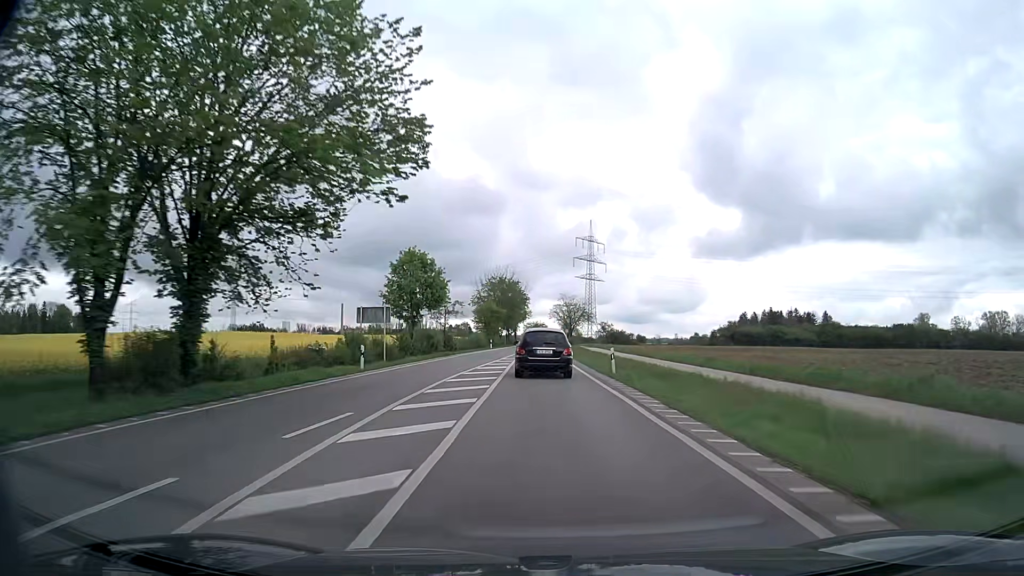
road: primary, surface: asphalt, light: Day
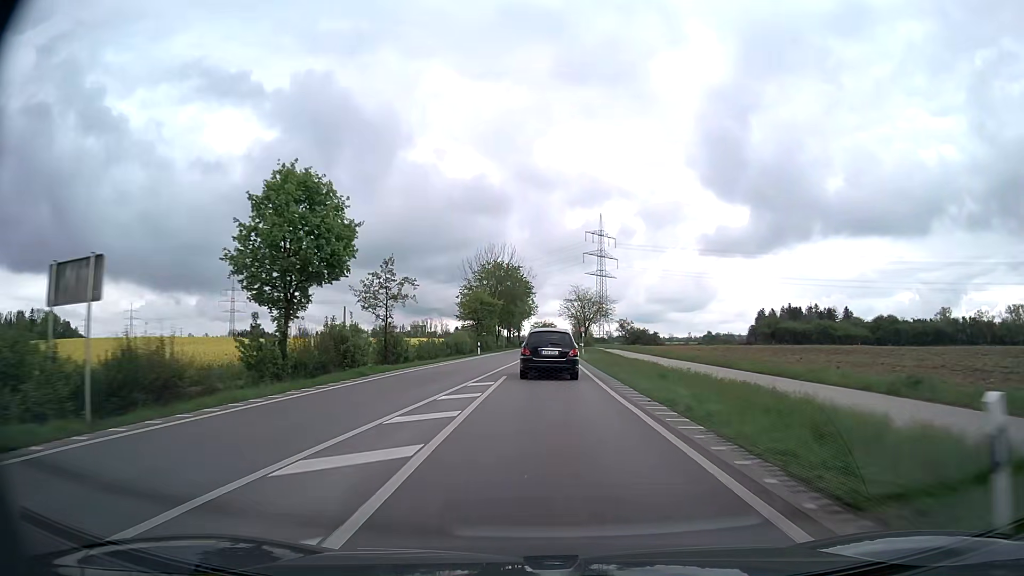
(-0.1, +22.6) m; -1°
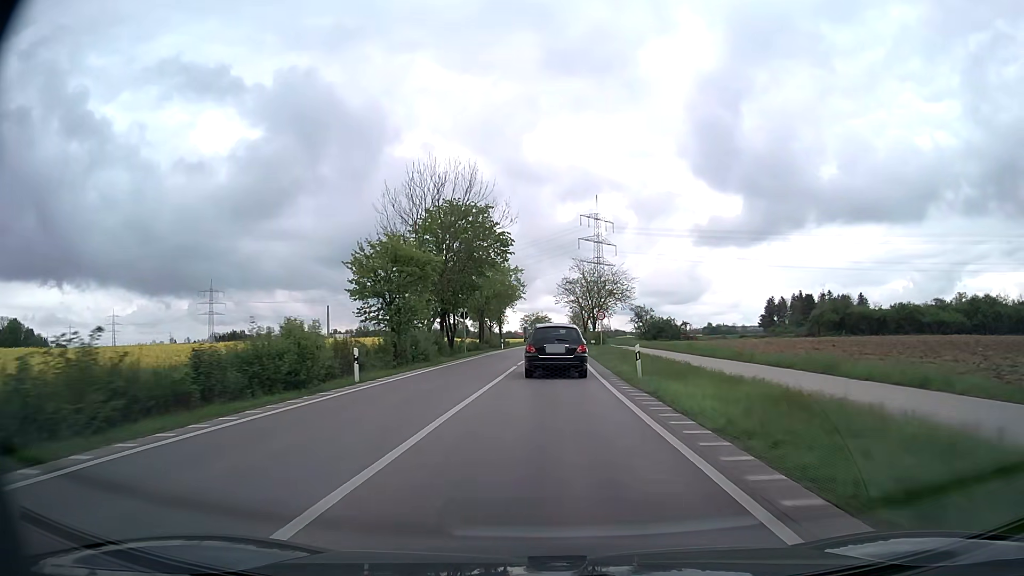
(0.0, +34.2) m; +1°
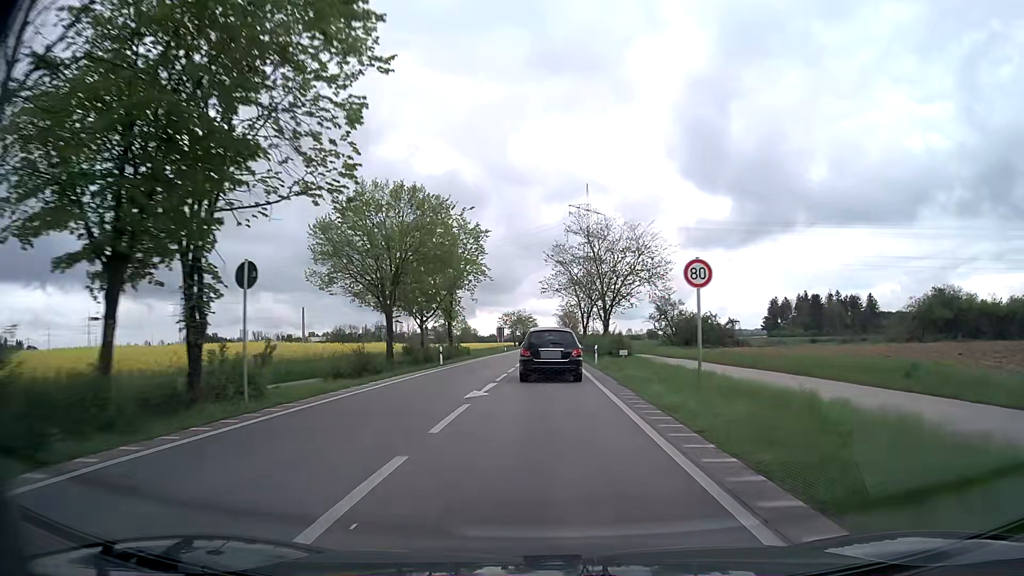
(+0.3, +33.0) m; +1°
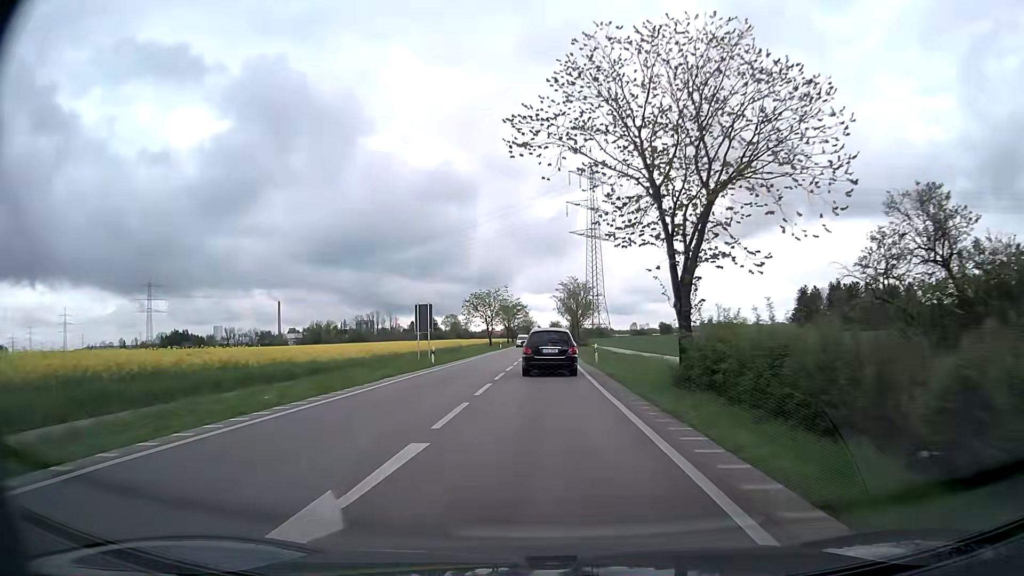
(+0.2, +53.6) m; 0°
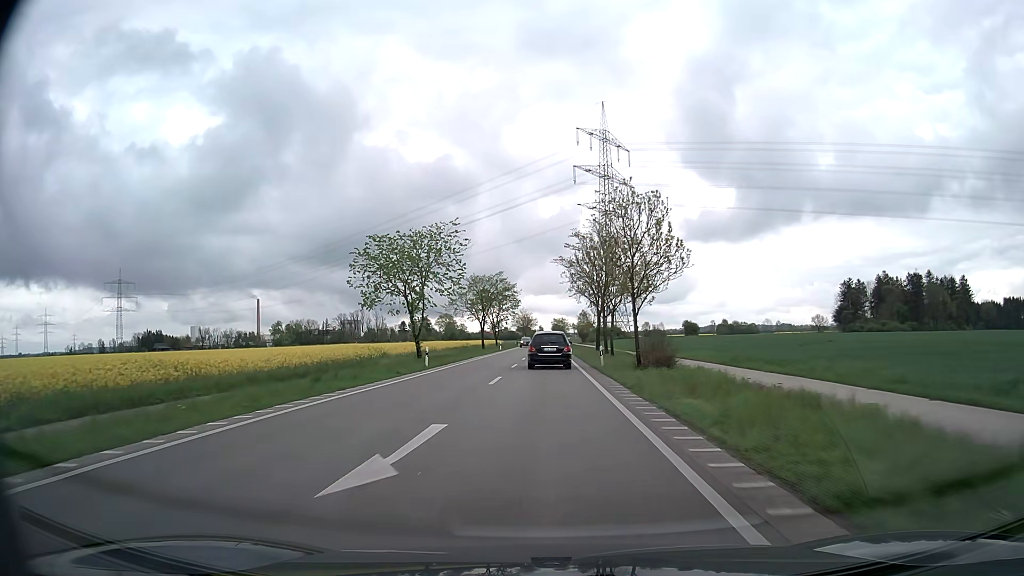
(+0.2, +52.1) m; 0°
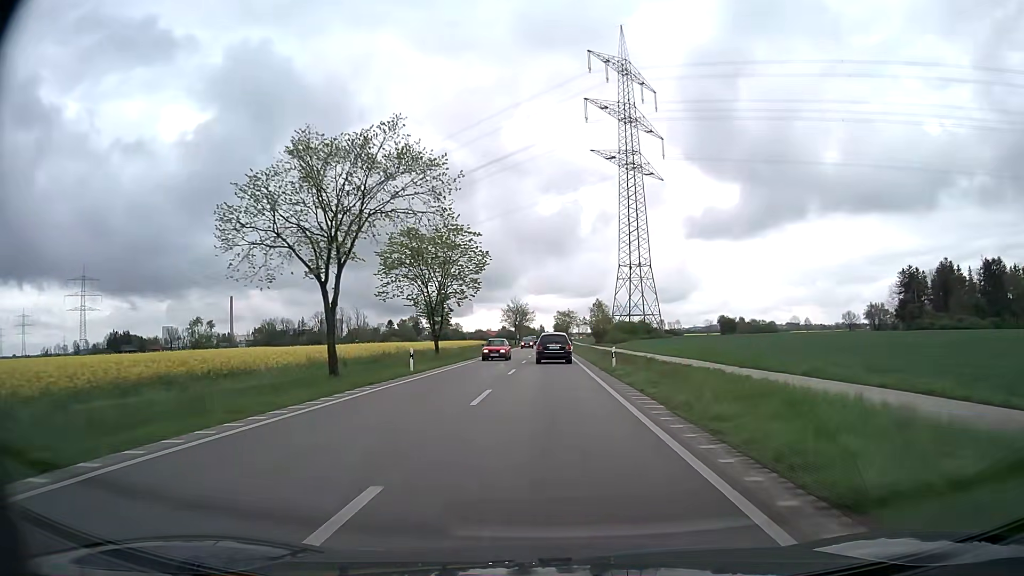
(0.0, +54.2) m; 0°
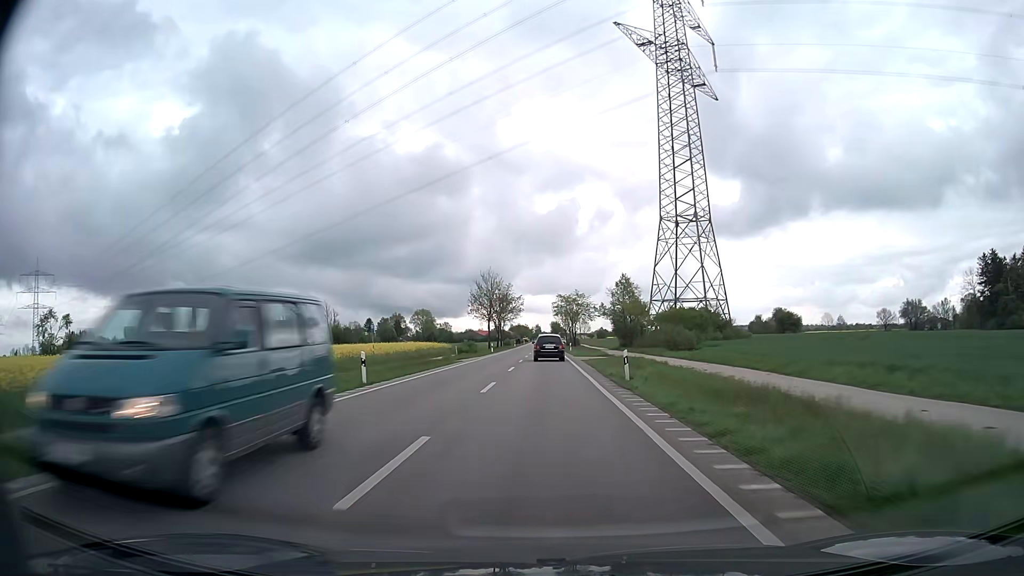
(+0.4, +56.8) m; 0°
(0, +10) (0, +20) (0, +30) (0, +40) (0, +50) (0, +60) (0, +70) (0, +80) (0, +90) (0, +100) m
